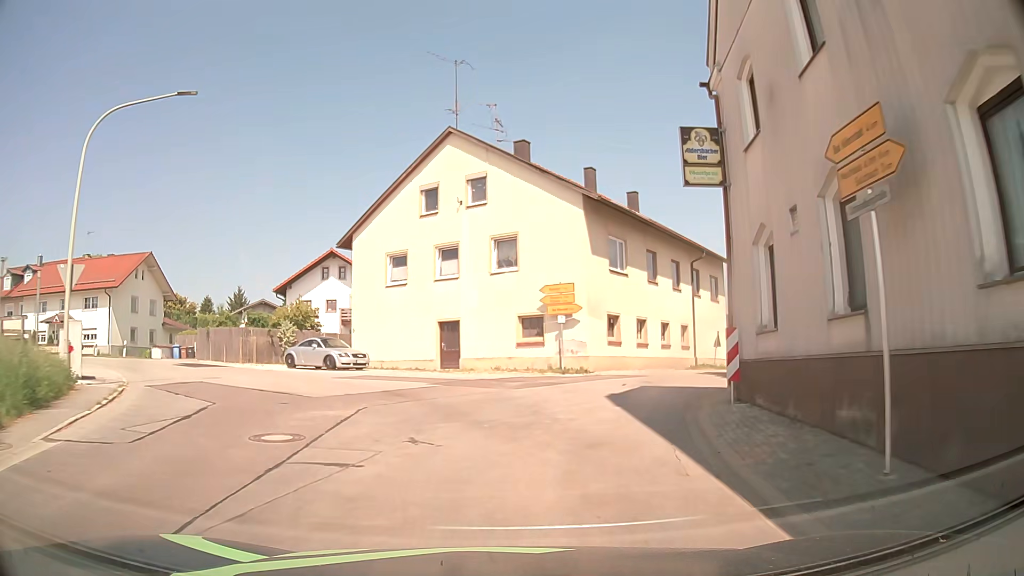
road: tertiary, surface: asphalt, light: Day
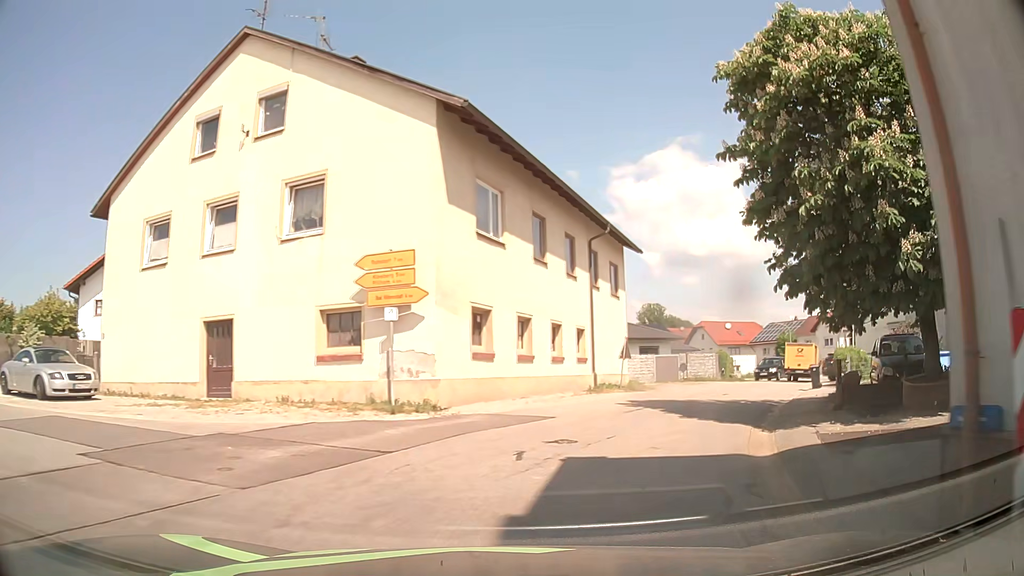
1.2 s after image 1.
(+0.9, +10.4) m; +12°
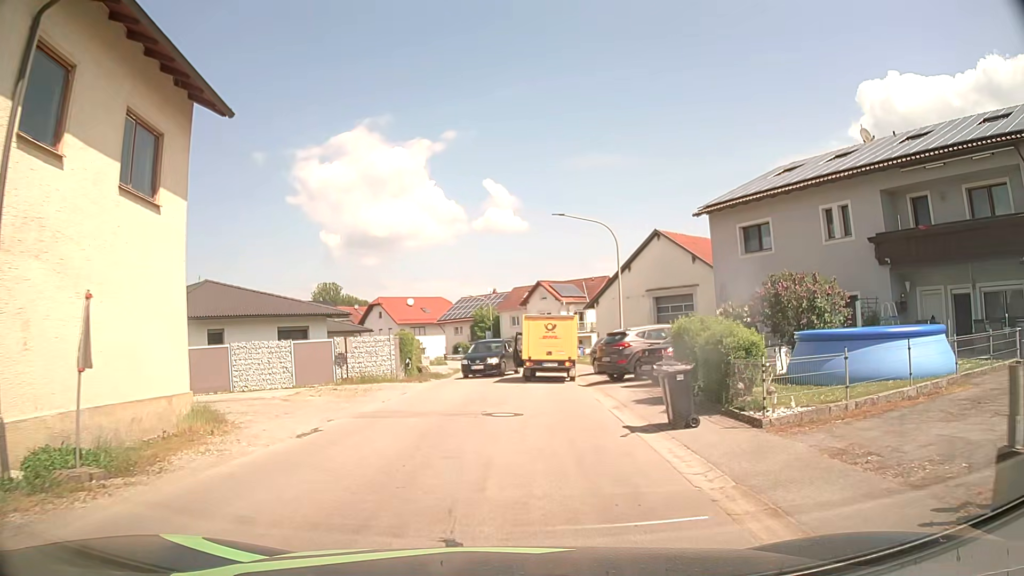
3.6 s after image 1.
(+4.9, +16.9) m; +29°
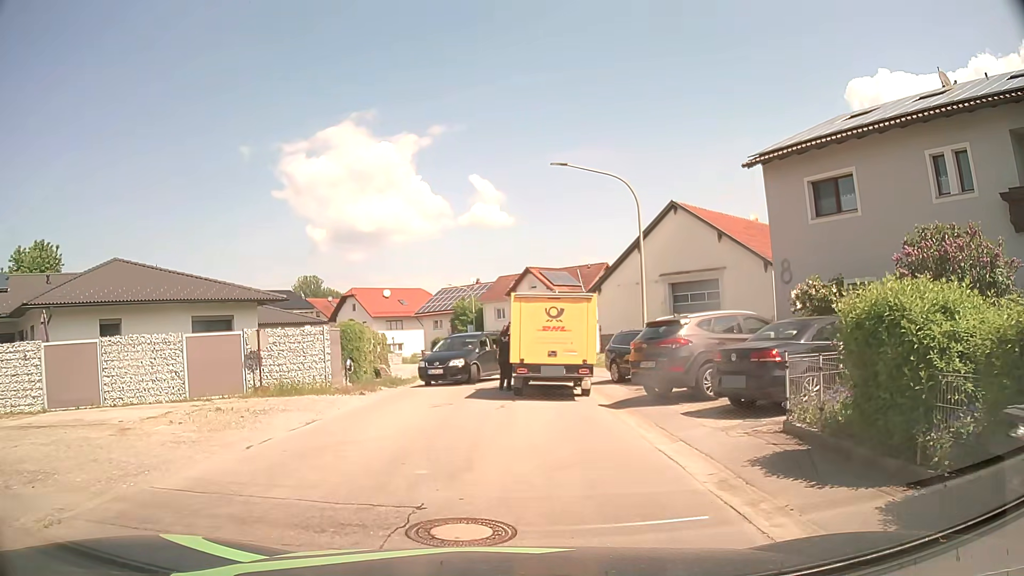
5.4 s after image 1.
(+0.1, +8.0) m; +1°
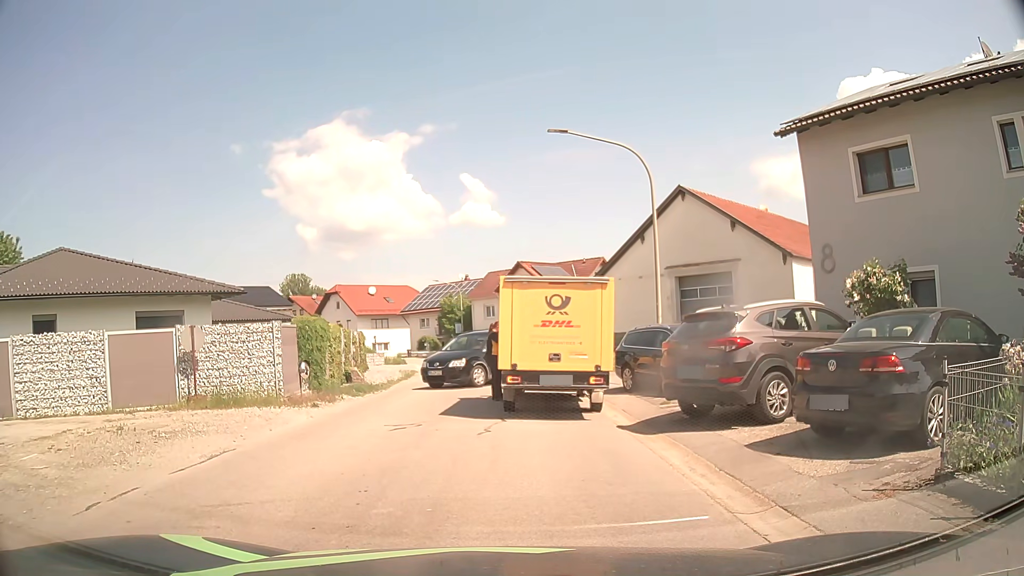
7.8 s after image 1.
(0.0, +3.4) m; -1°
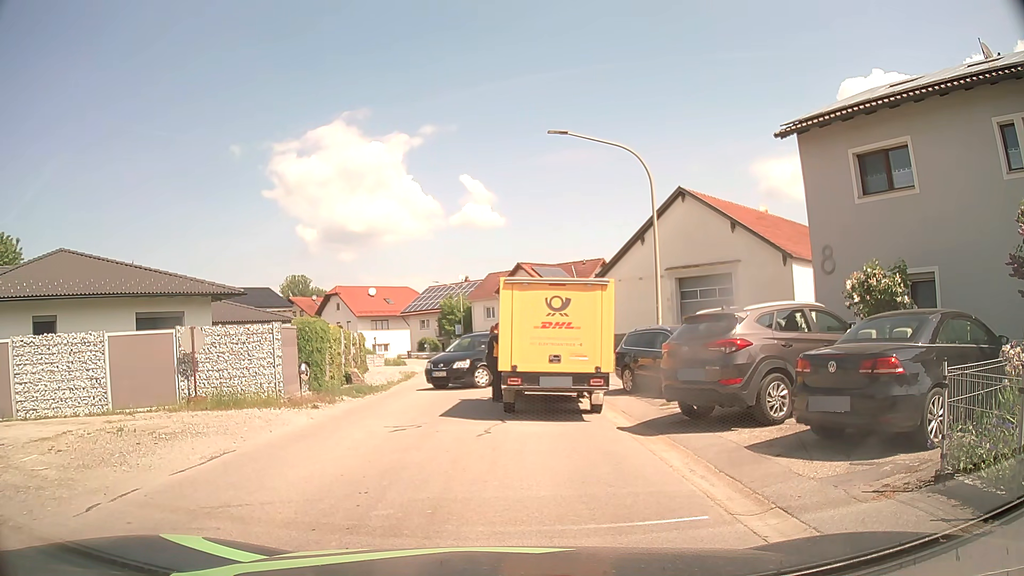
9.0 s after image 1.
(0.0, +0.1) m; 0°
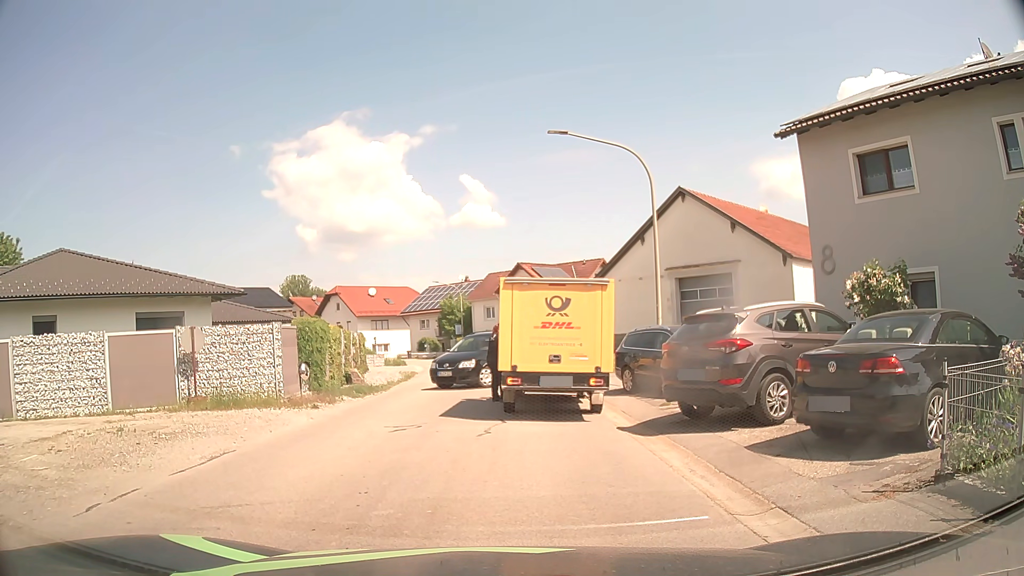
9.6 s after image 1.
(0.0, 0.0) m; 0°
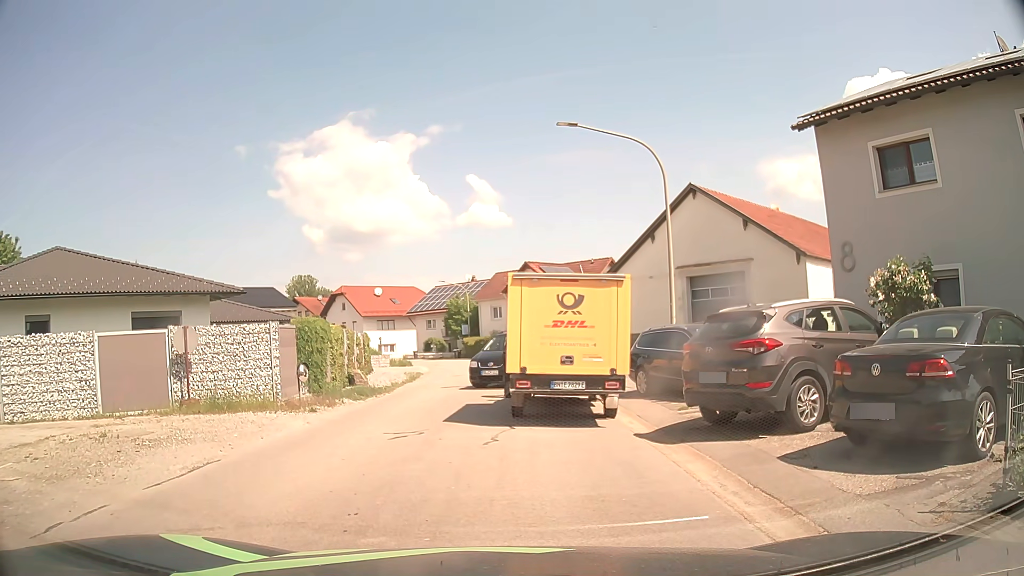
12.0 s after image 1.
(0.0, +0.7) m; 0°
(-1, +10) (-2, +20) (-2, +30) (-1, +40) (-2, +50) (-4, +59) (-8, +69) (-13, +77) (-19, +85) (-26, +92) m
